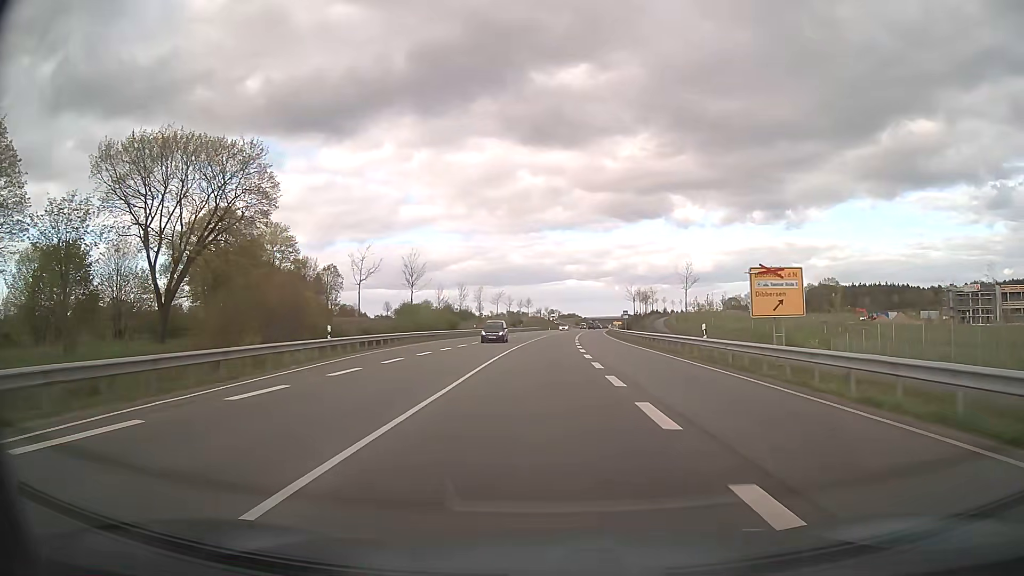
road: primary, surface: asphalt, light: Day
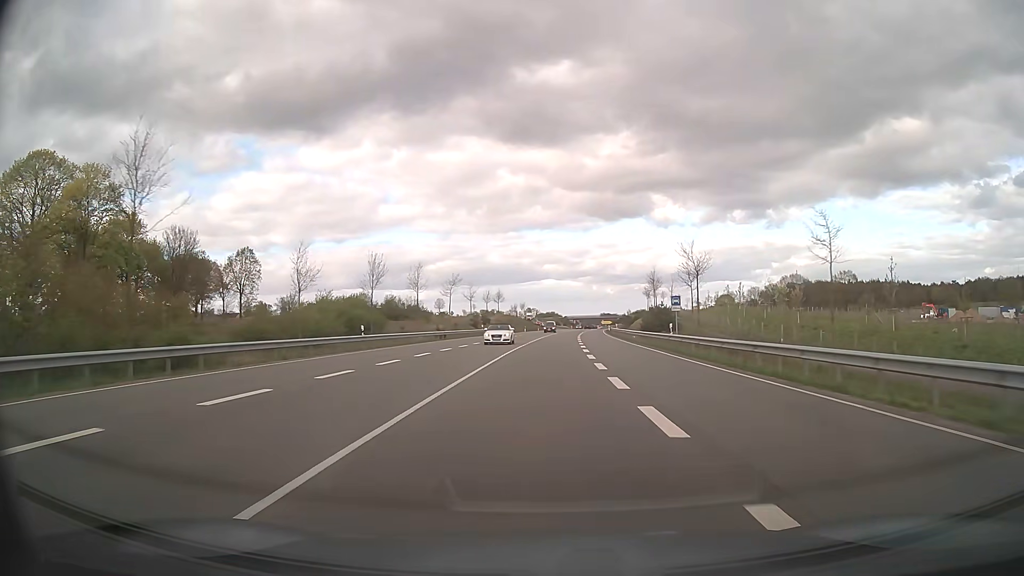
(+0.7, +43.2) m; +2°
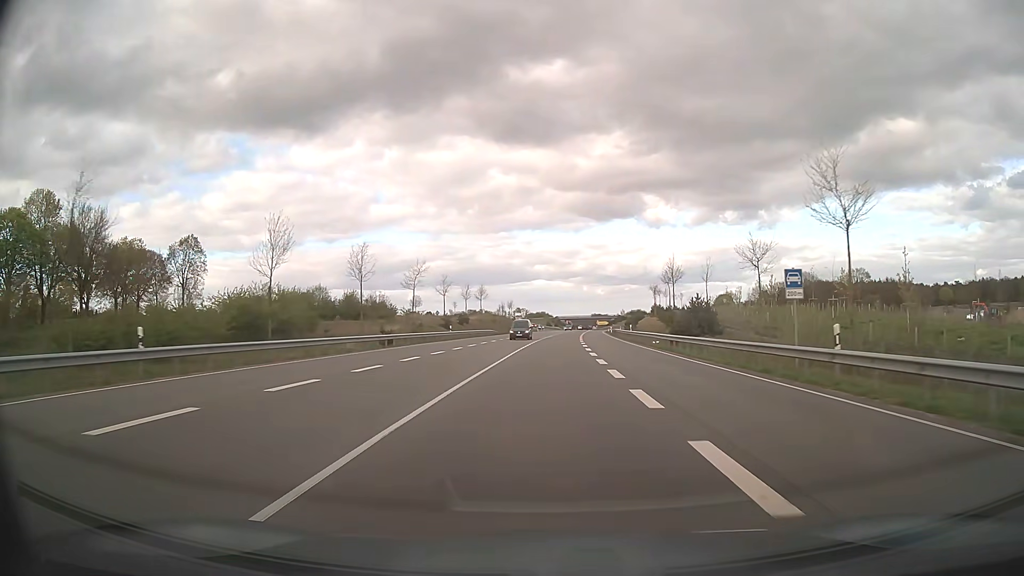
(+0.1, +21.6) m; +1°
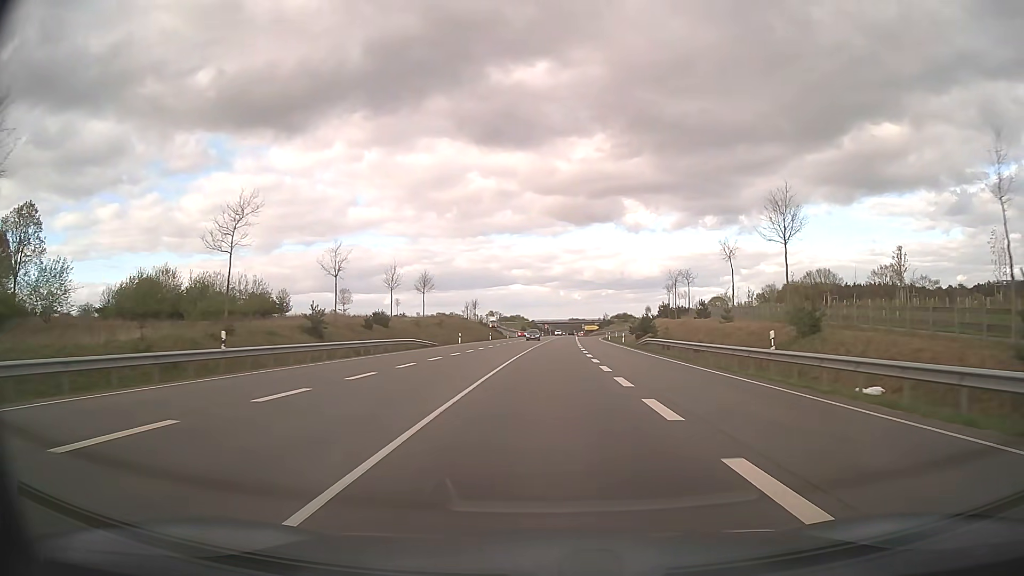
(+0.8, +43.4) m; +2°
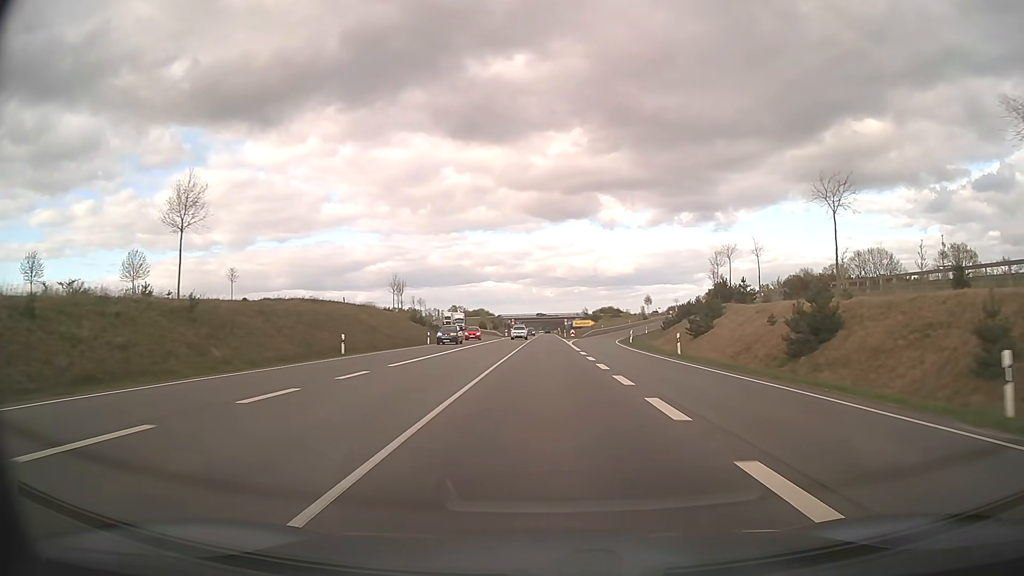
(+1.3, +61.6) m; +2°
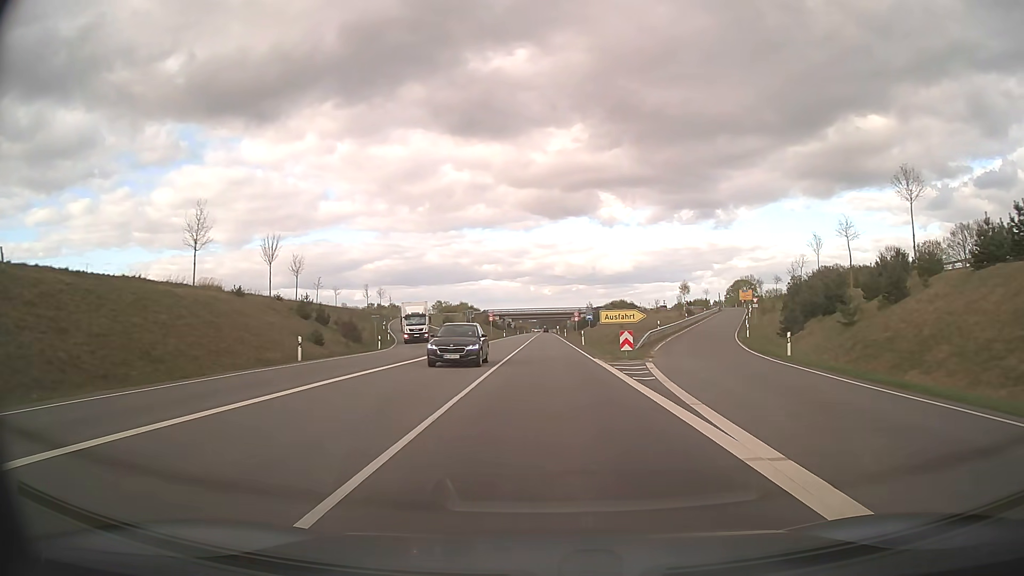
(+0.3, +54.9) m; 0°
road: trunk
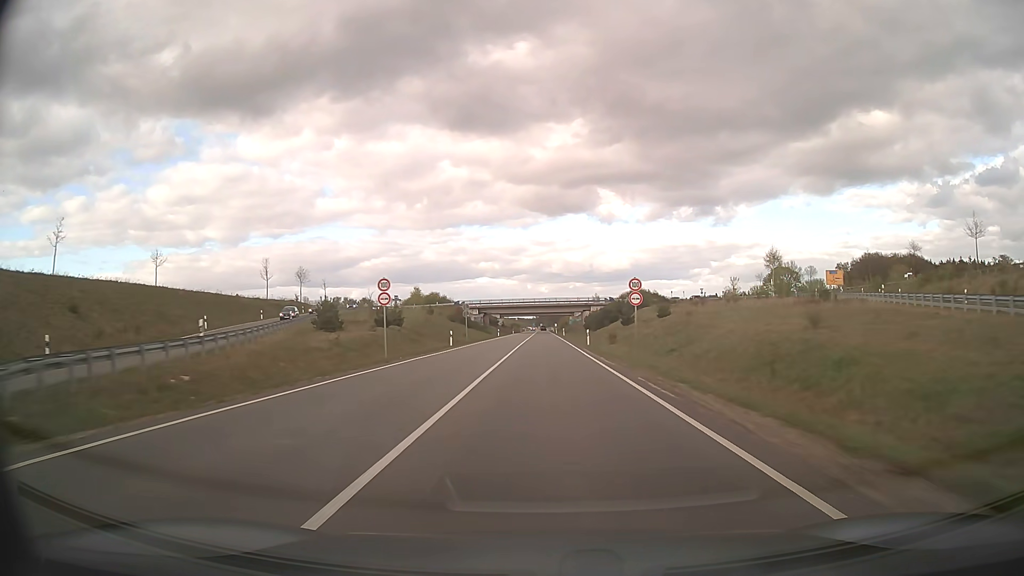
(+0.2, +59.0) m; 0°
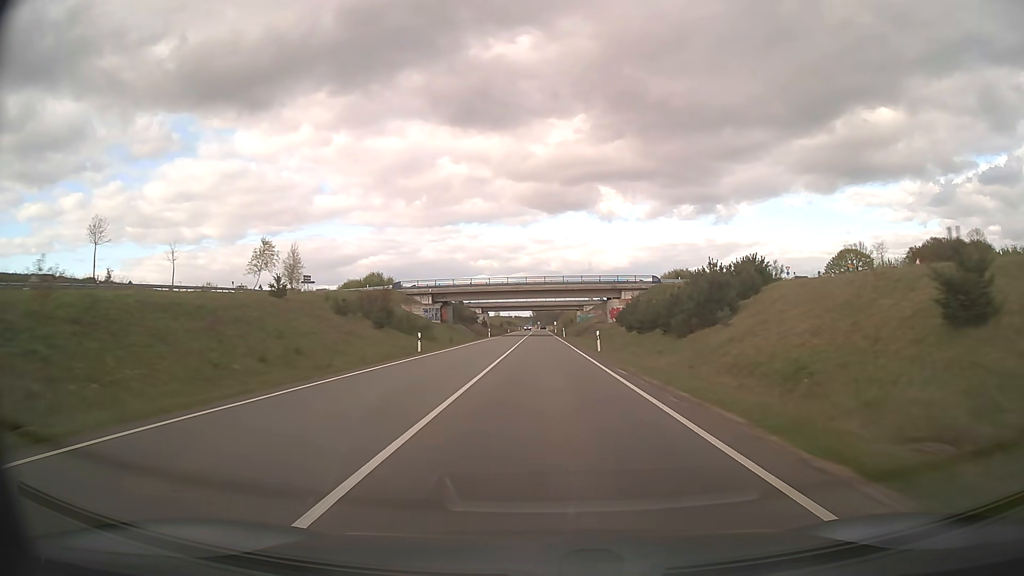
(+0.1, +62.5) m; 0°
(0, +10) (0, +20) (0, +30) (0, +40) (0, +50) (0, +60) (0, +70) (0, +80) (0, +90) (0, +100) m
